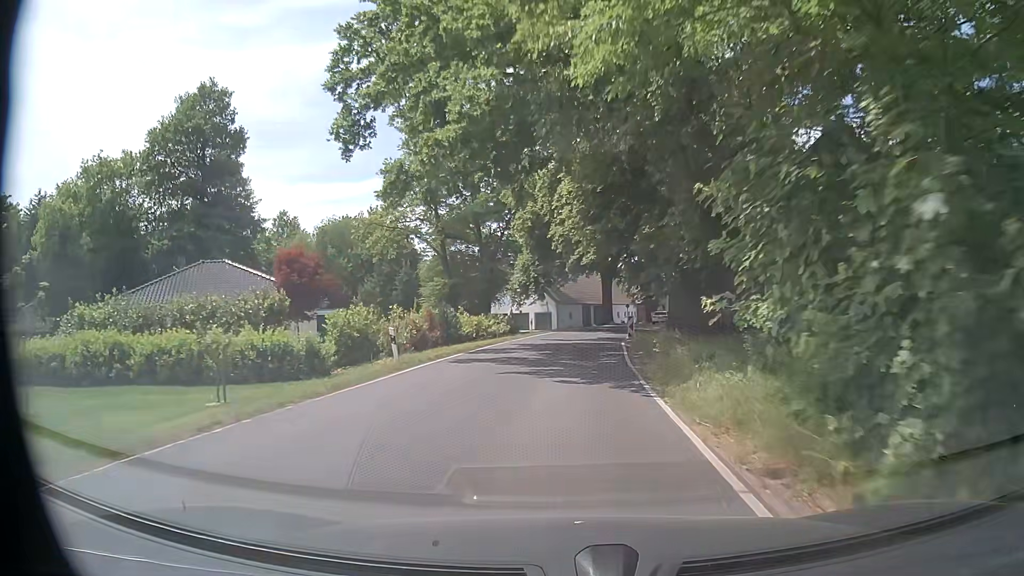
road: secondary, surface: asphalt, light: Day
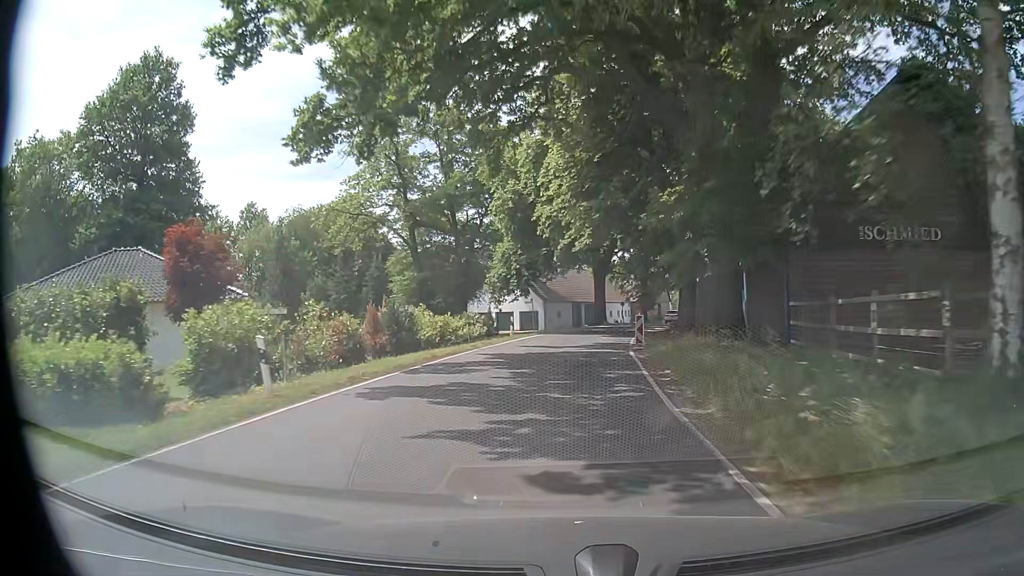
(0.0, +7.9) m; 0°
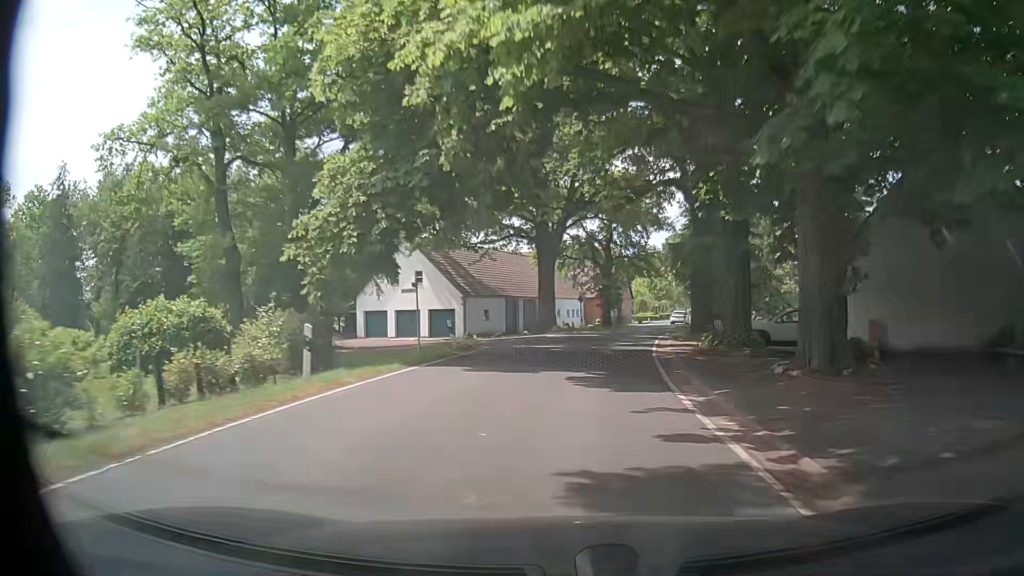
(+0.9, +23.7) m; +5°
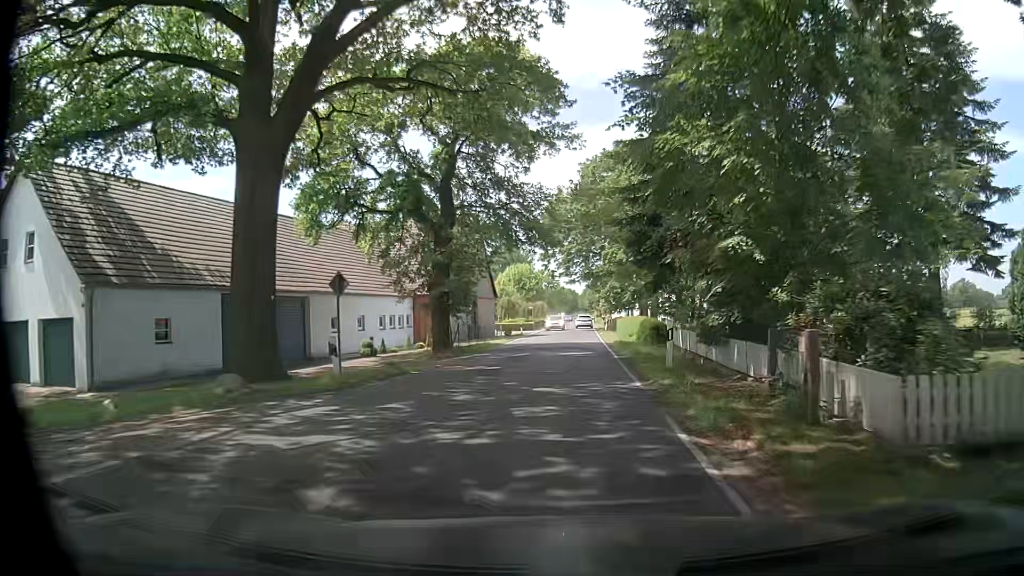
(+3.5, +31.4) m; +11°
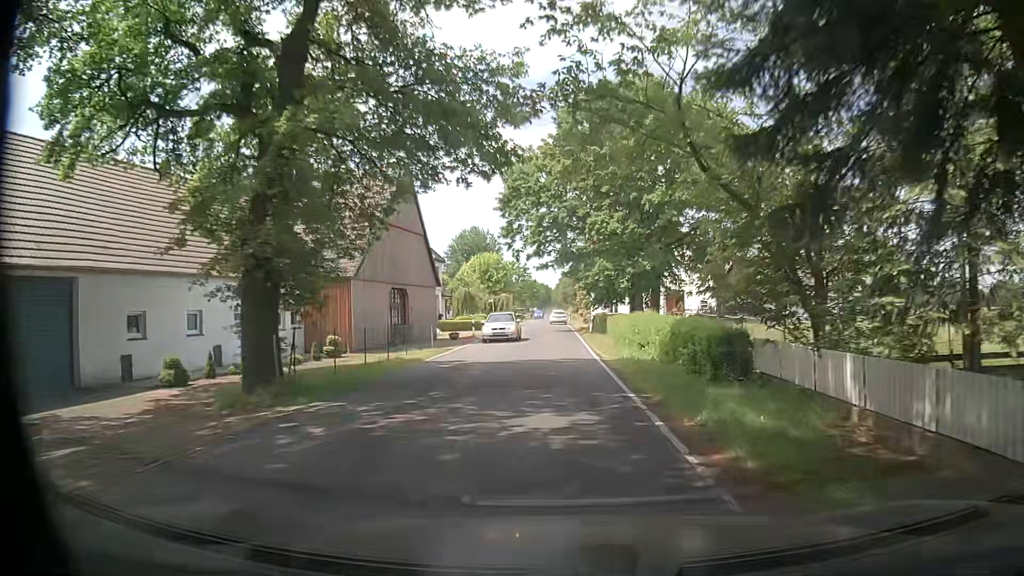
(+0.5, +15.9) m; +3°
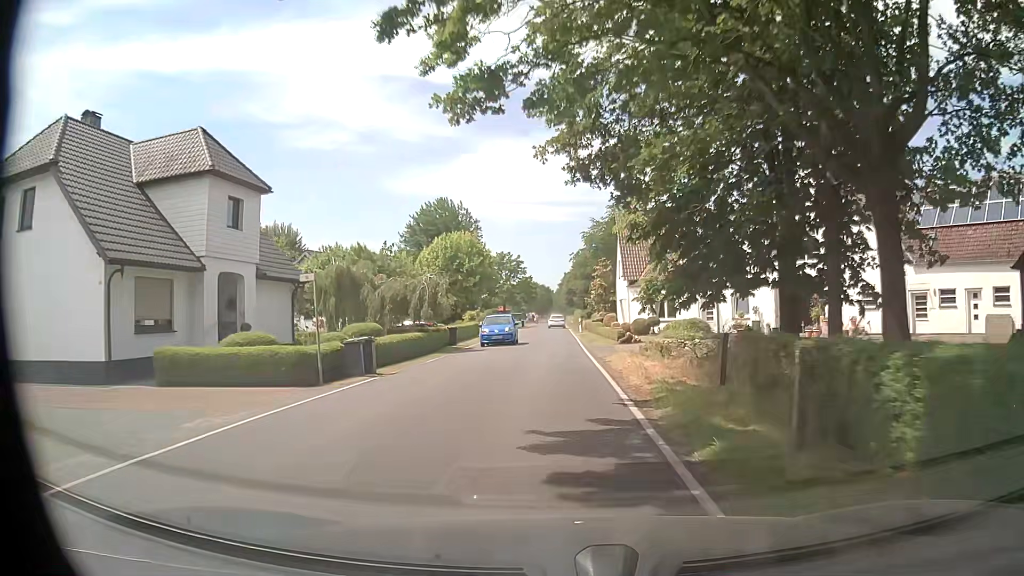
(+0.4, +39.9) m; 0°
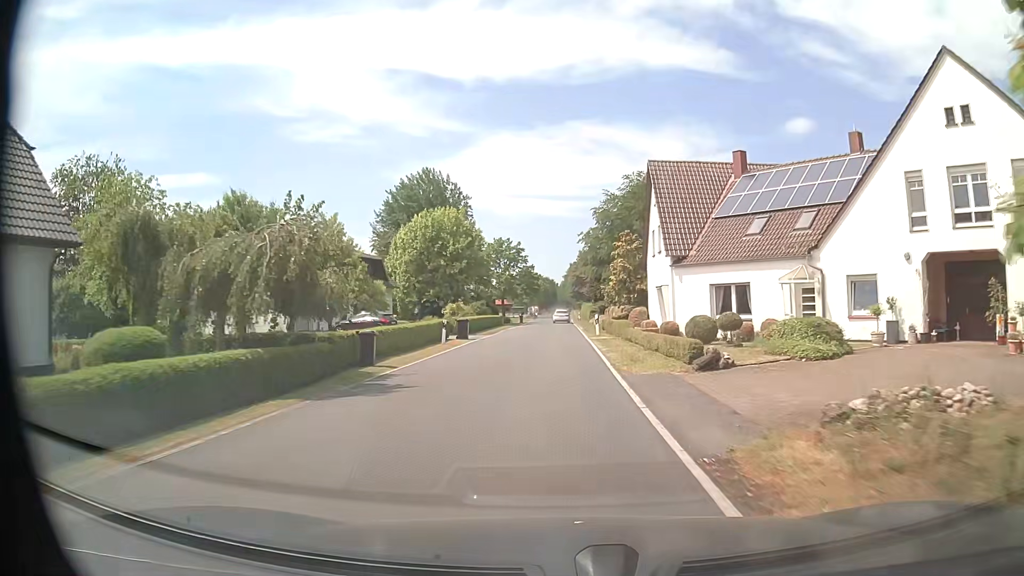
(-0.1, +15.8) m; +1°
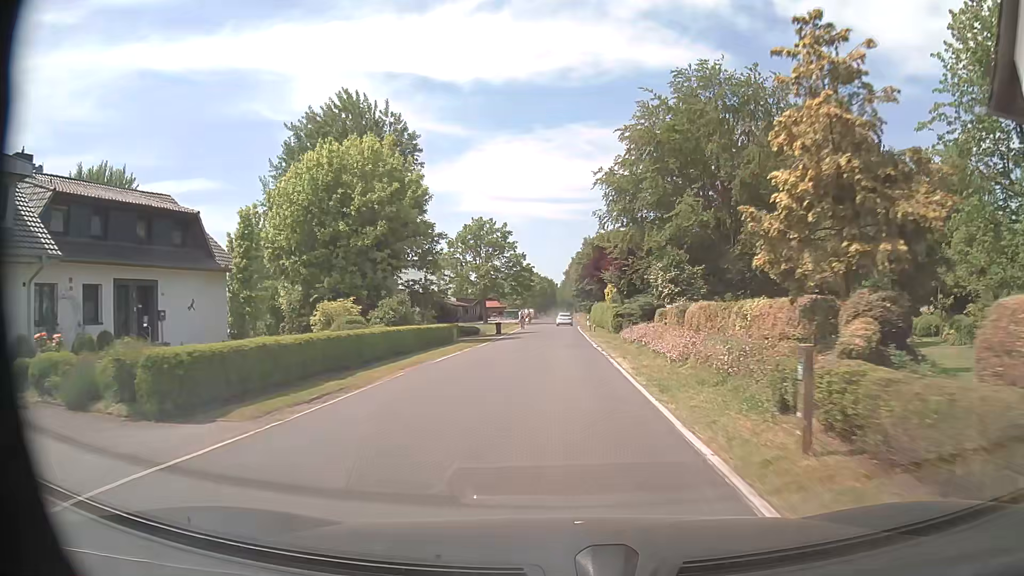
(-0.7, +31.7) m; -1°
(0, +10) (0, +20) (0, +30) (0, +40) (0, +50) (+1, +60) (+1, +70) (+1, +80) (+1, +90) (+1, +100) m
